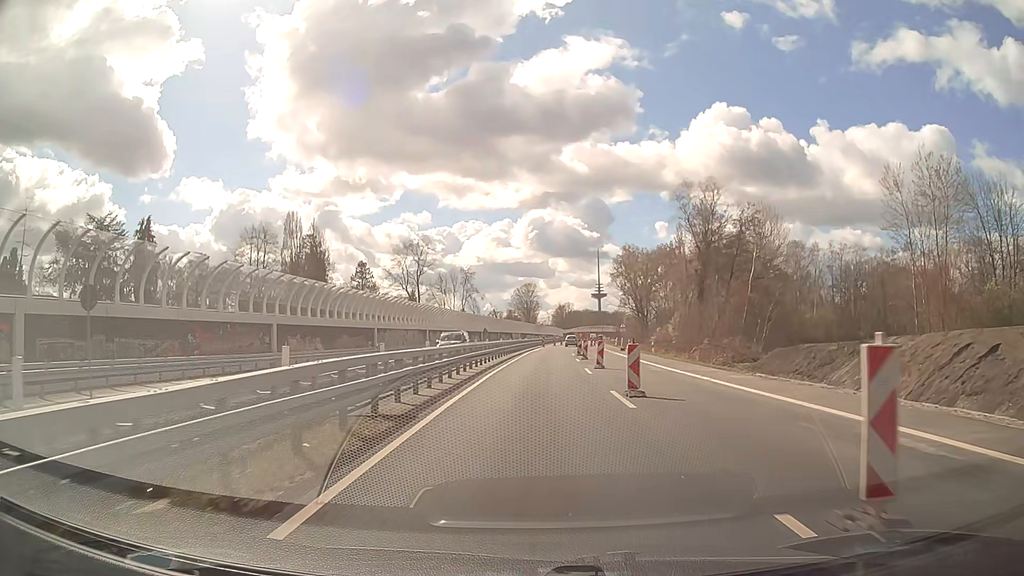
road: trunk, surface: asphalt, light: Day
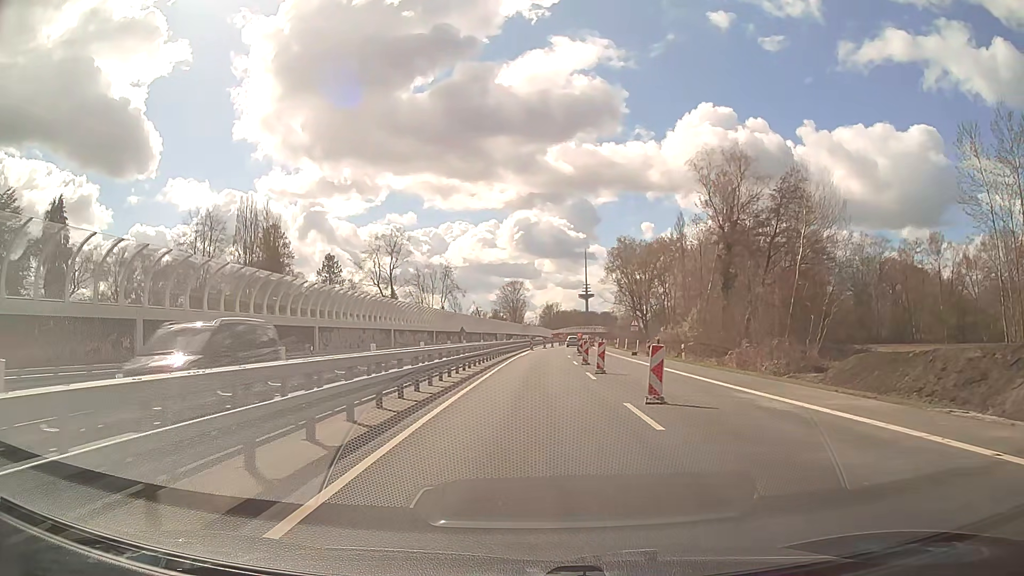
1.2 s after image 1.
(+0.2, +15.3) m; +1°
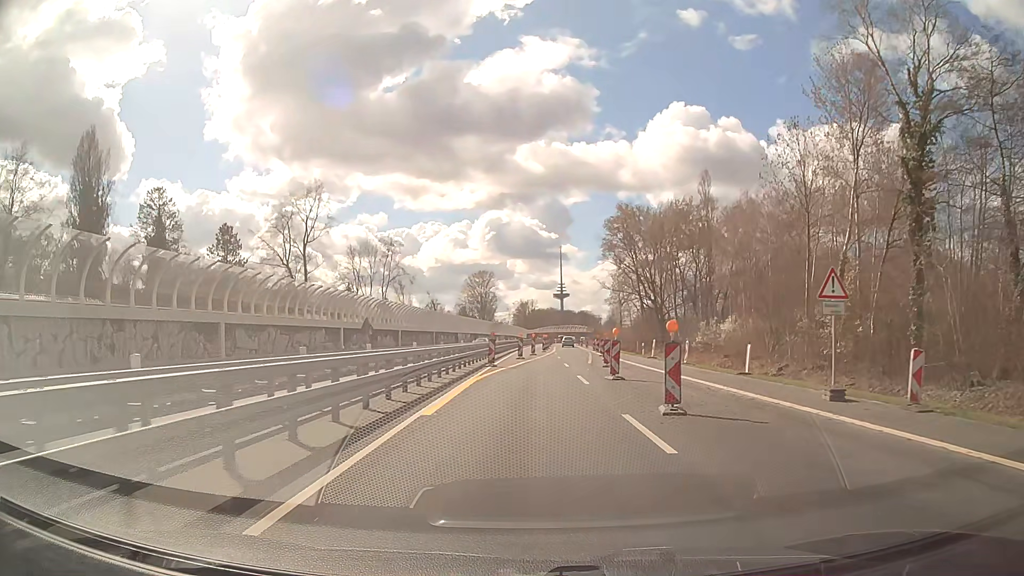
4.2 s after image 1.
(+0.7, +38.3) m; +2°
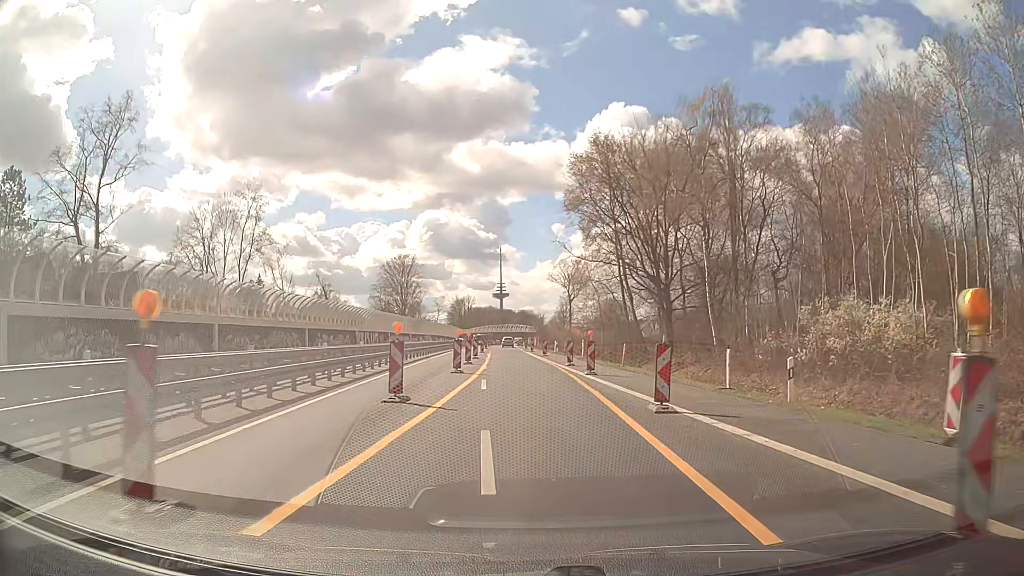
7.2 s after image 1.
(+1.7, +38.3) m; +5°
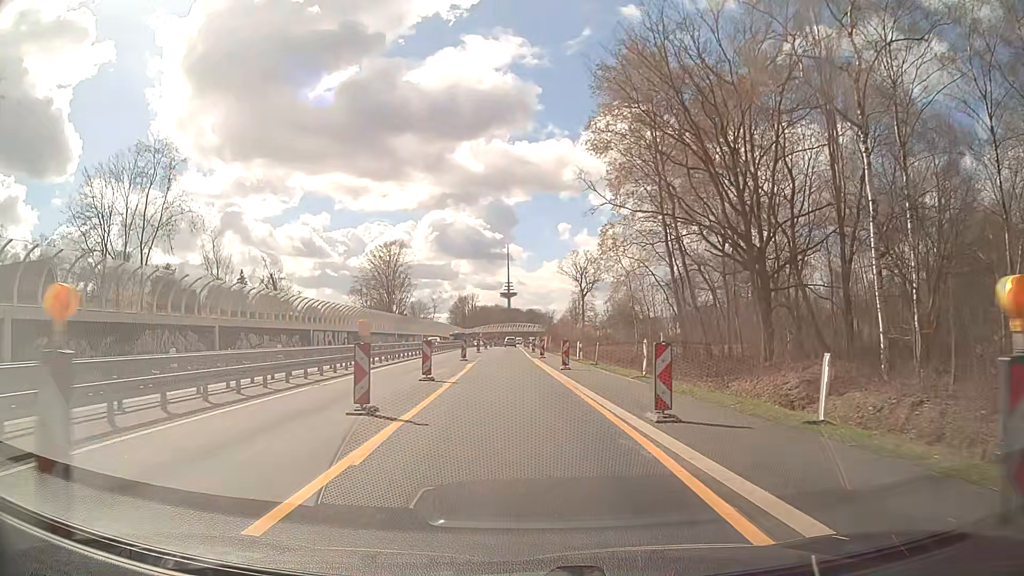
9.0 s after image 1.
(+0.1, +23.0) m; -1°
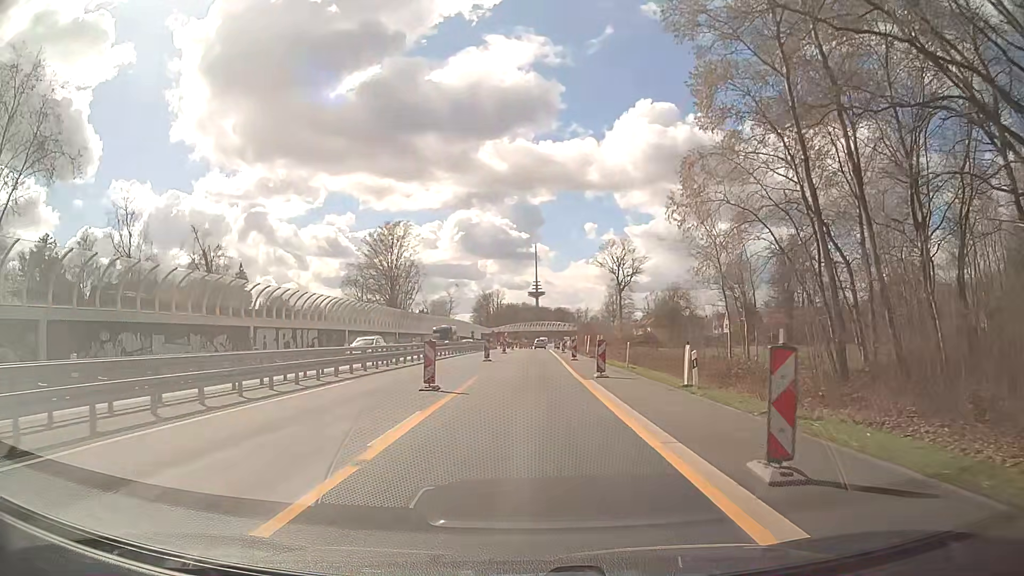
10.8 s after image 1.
(-0.4, +22.9) m; -2°
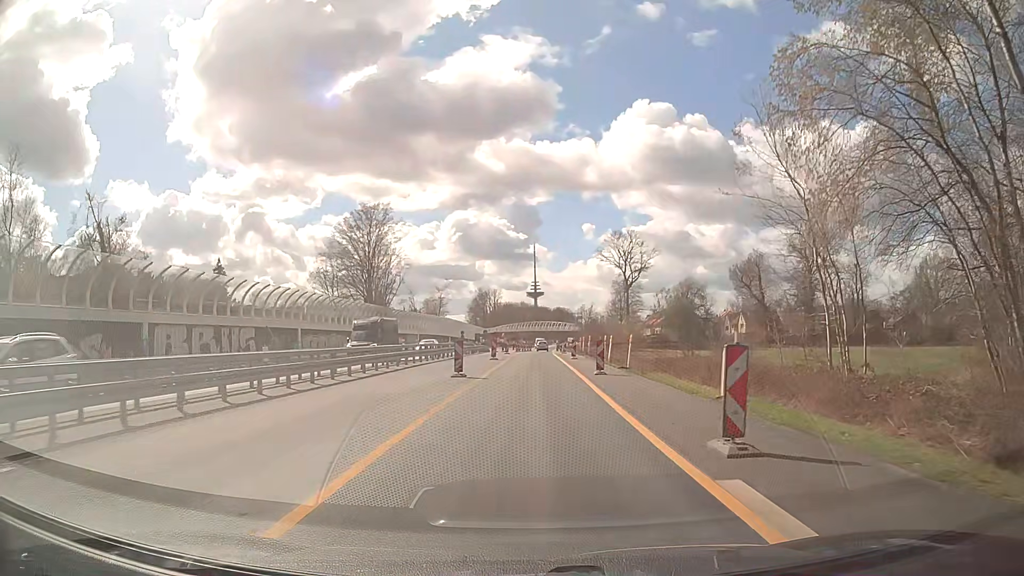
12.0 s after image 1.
(+0.1, +15.3) m; 0°
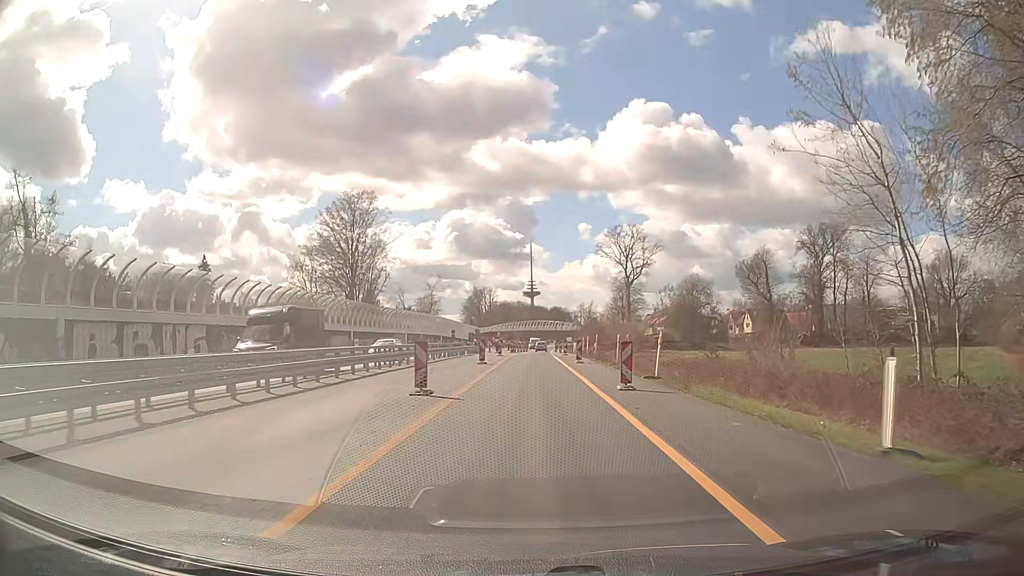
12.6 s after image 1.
(0.0, +7.6) m; 0°
(0, +10) (0, +20) (0, +30) (0, +40) (0, +50) (+1, +60) (+1, +70) (+1, +80) (+1, +90) (+2, +100) m
